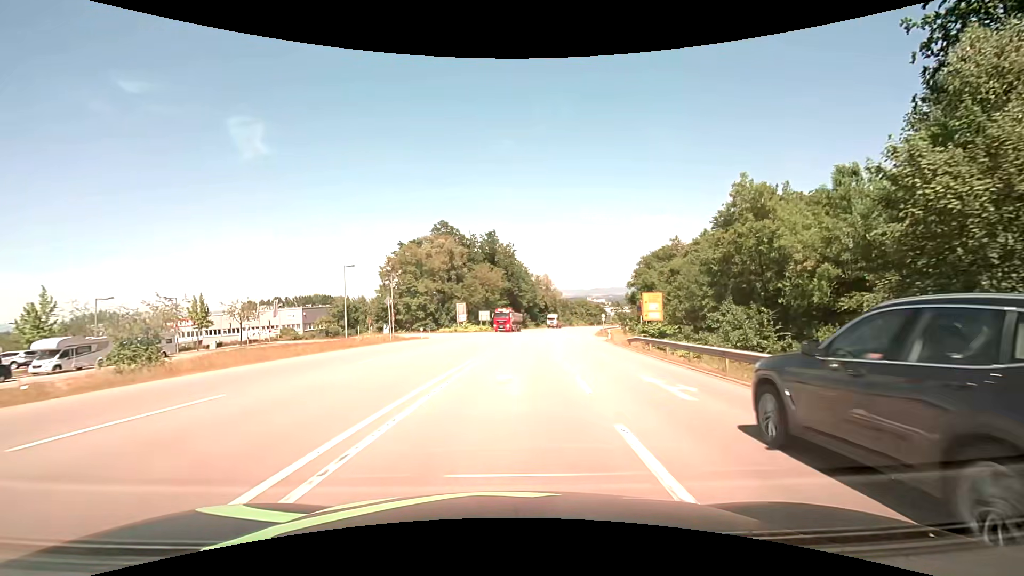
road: secondary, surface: asphalt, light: Day
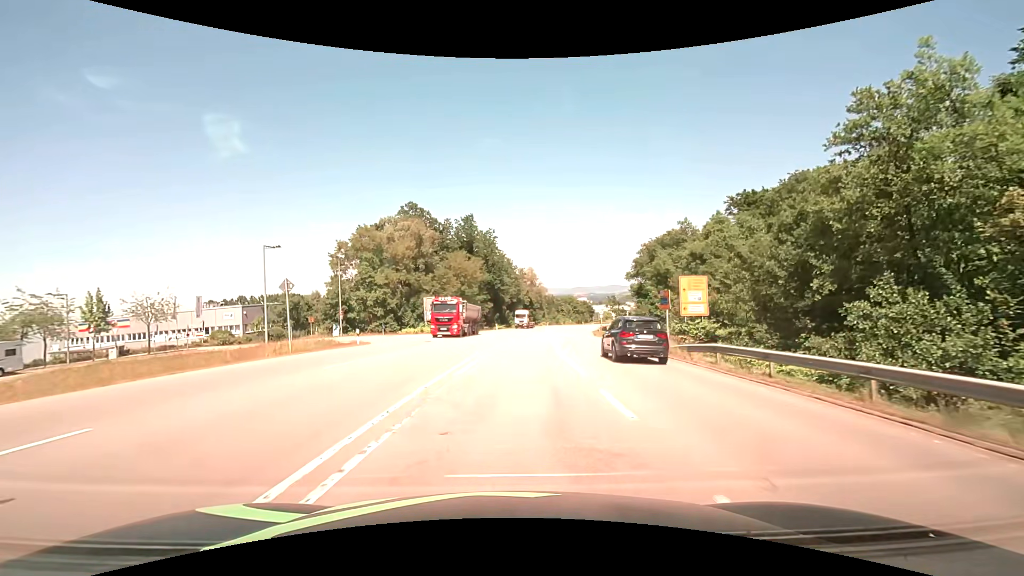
(+0.3, +14.6) m; +2°
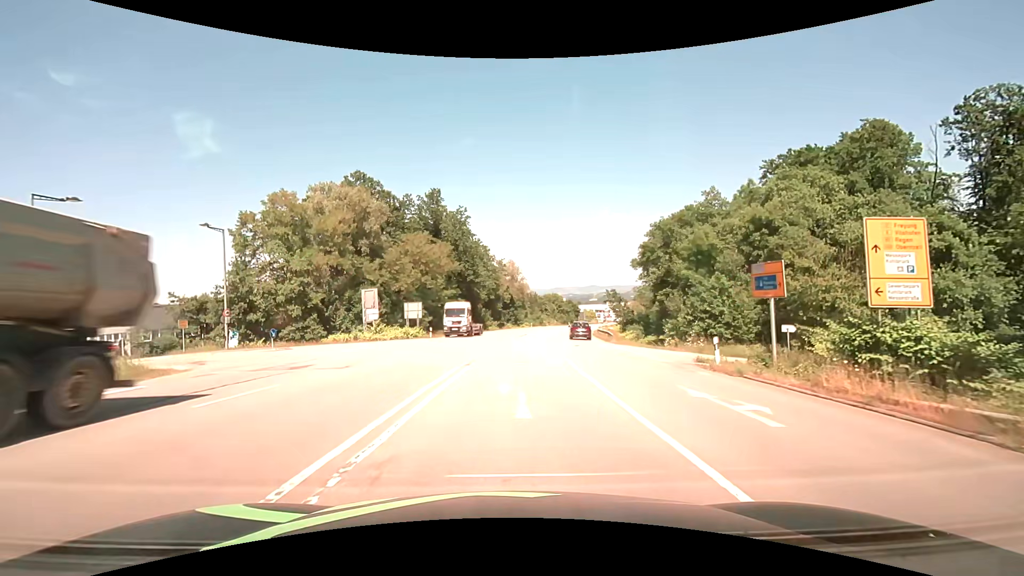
(+0.4, +18.5) m; +2°
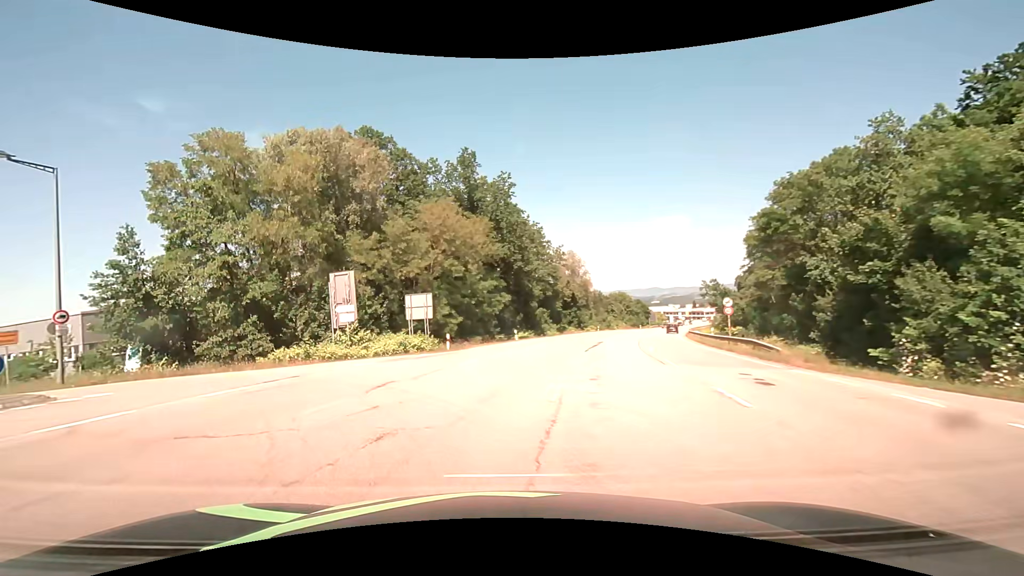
(0.0, +19.1) m; -6°
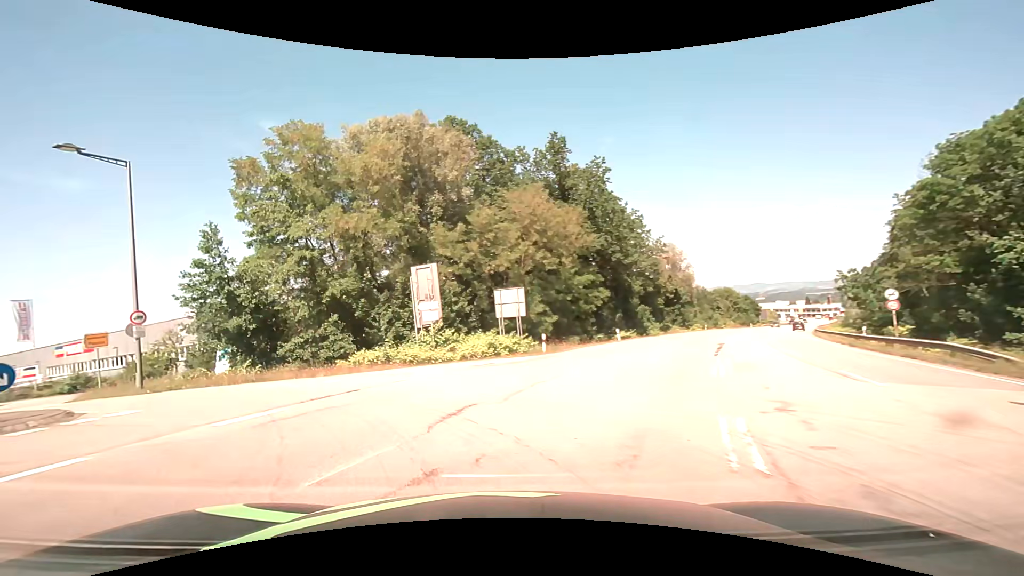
(-0.4, +4.1) m; -11°
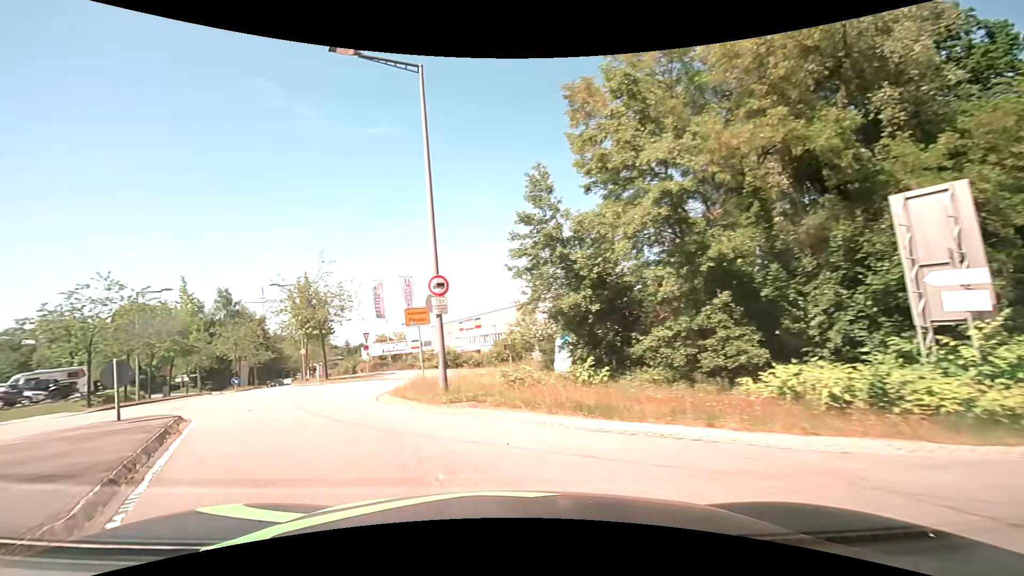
(-3.7, +10.9) m; -39°
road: residential
(-3, +10) (-7, +18) (-12, +27) (-16, +36) (-21, +45) (-24, +55) (-28, +64) (-32, +73) (-35, +83) (-38, +92) m
